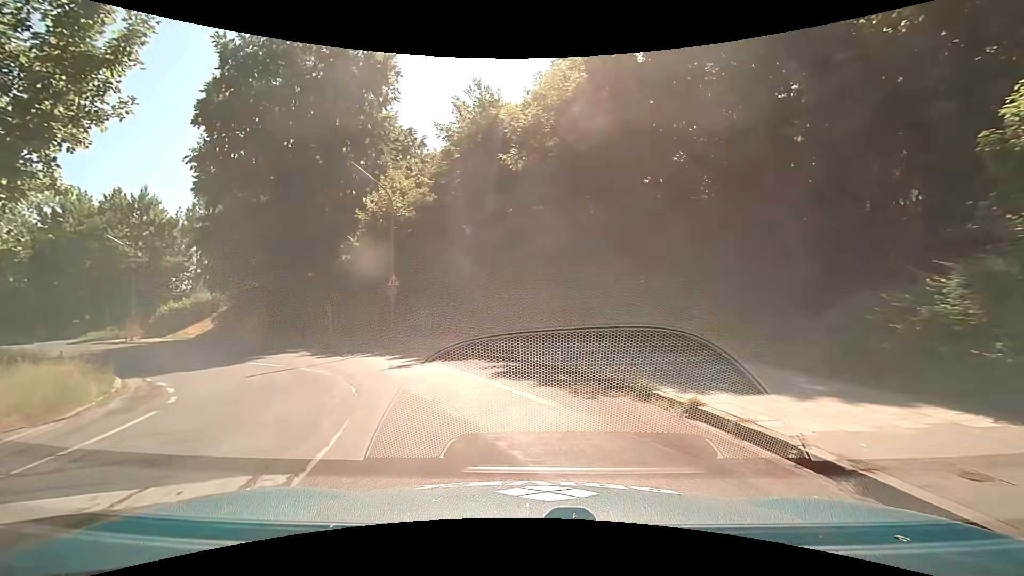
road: tertiary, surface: asphalt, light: Day
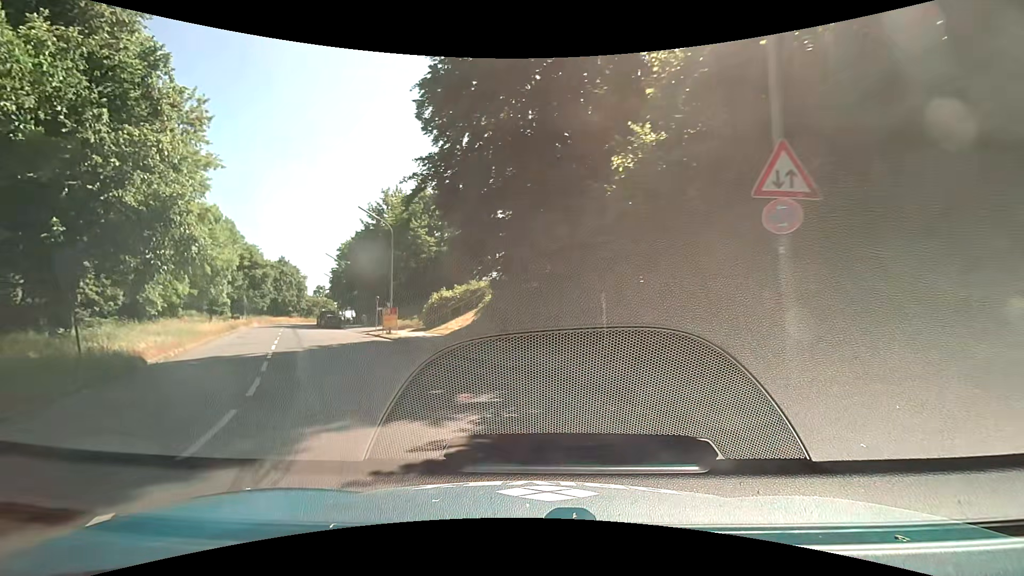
(-3.8, +17.3) m; -32°
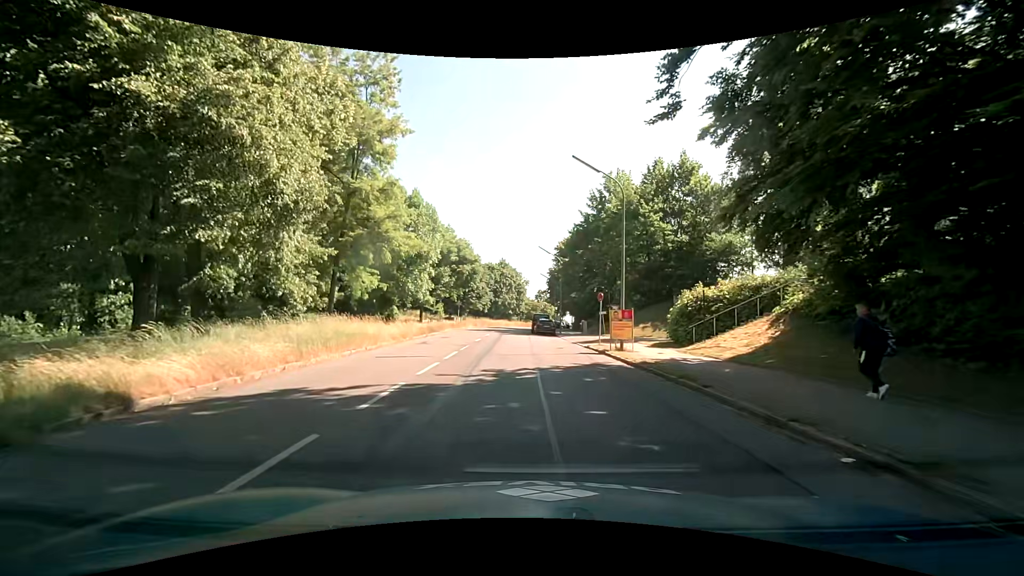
(-3.1, +12.1) m; -25°
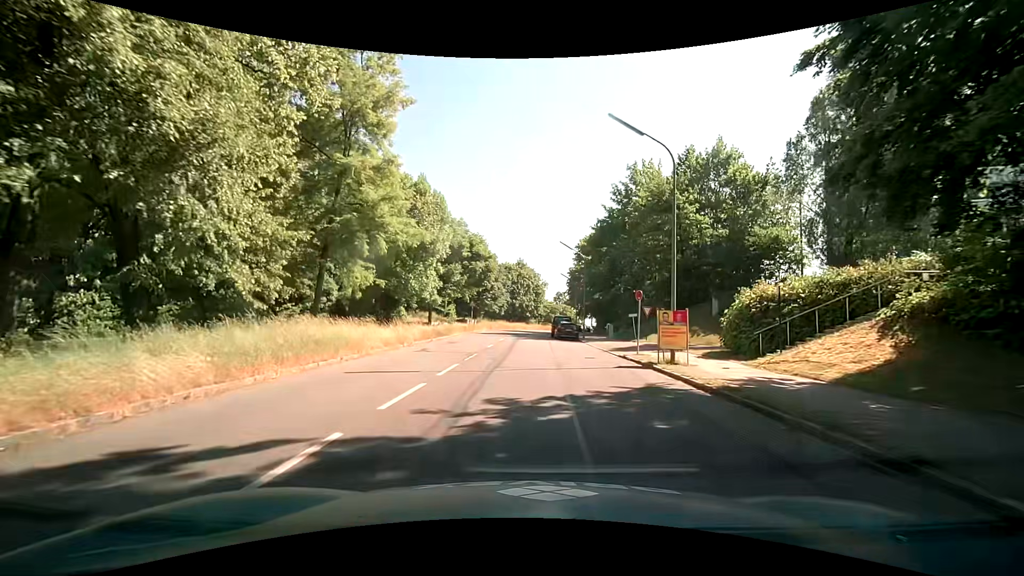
(-0.1, +4.6) m; -2°
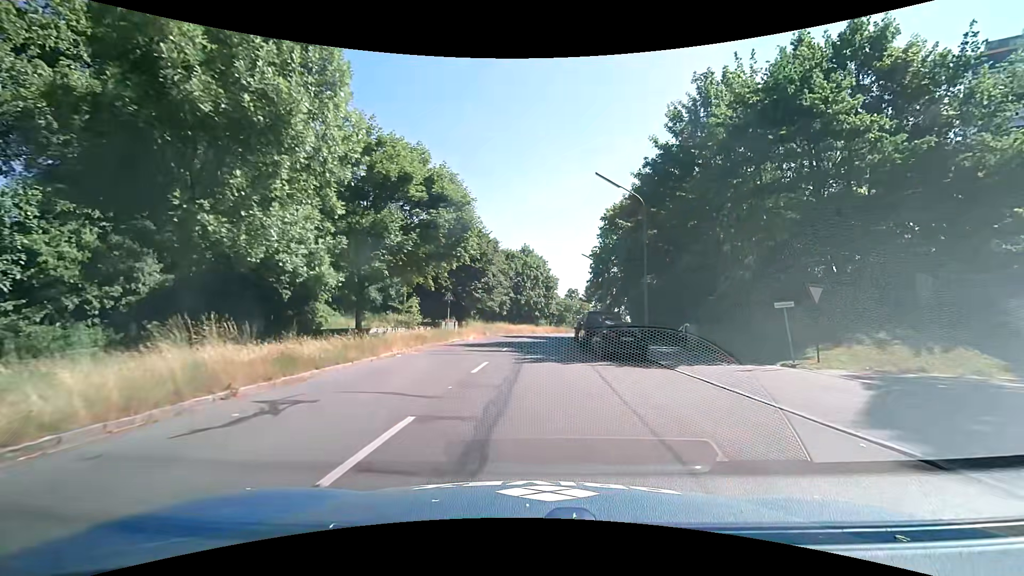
(-0.1, +20.4) m; -1°
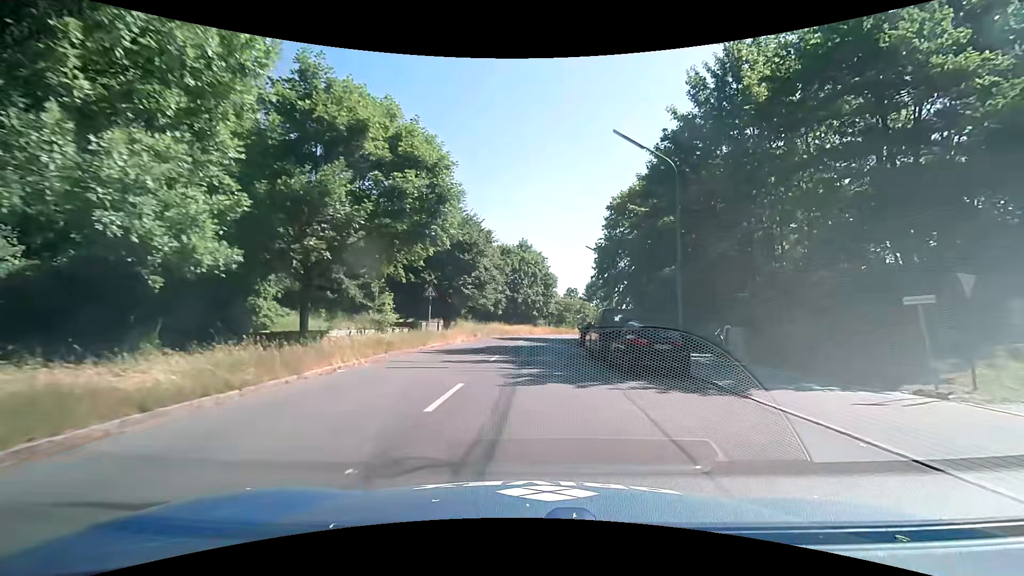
(0.0, +5.5) m; 0°
(0, +10) (0, +20) (+1, +30) (+1, +40) (+3, +50) (+5, +60) (+7, +69) (+11, +79) (+15, +88) (+20, +97) m
